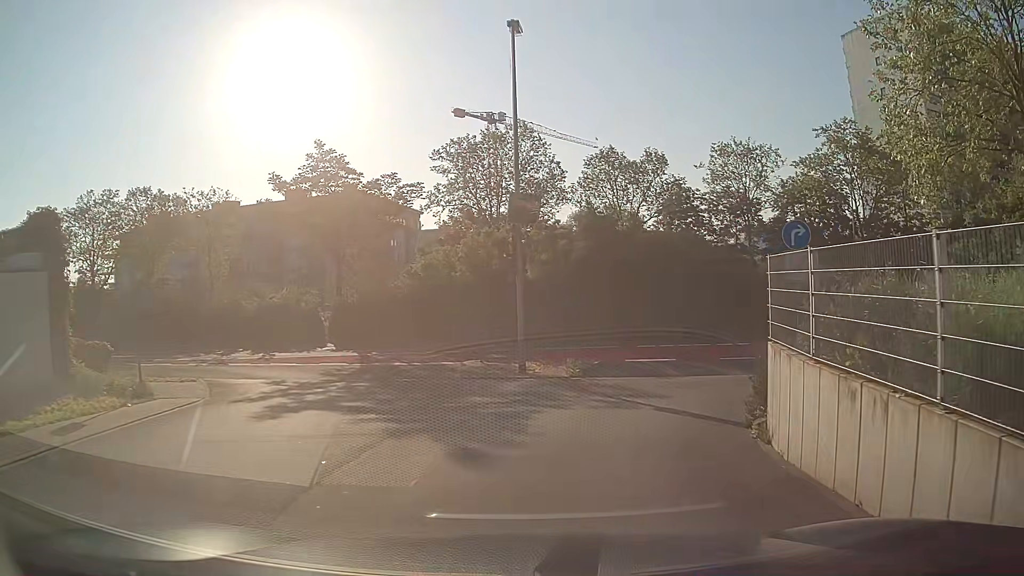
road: residential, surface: asphalt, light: Day
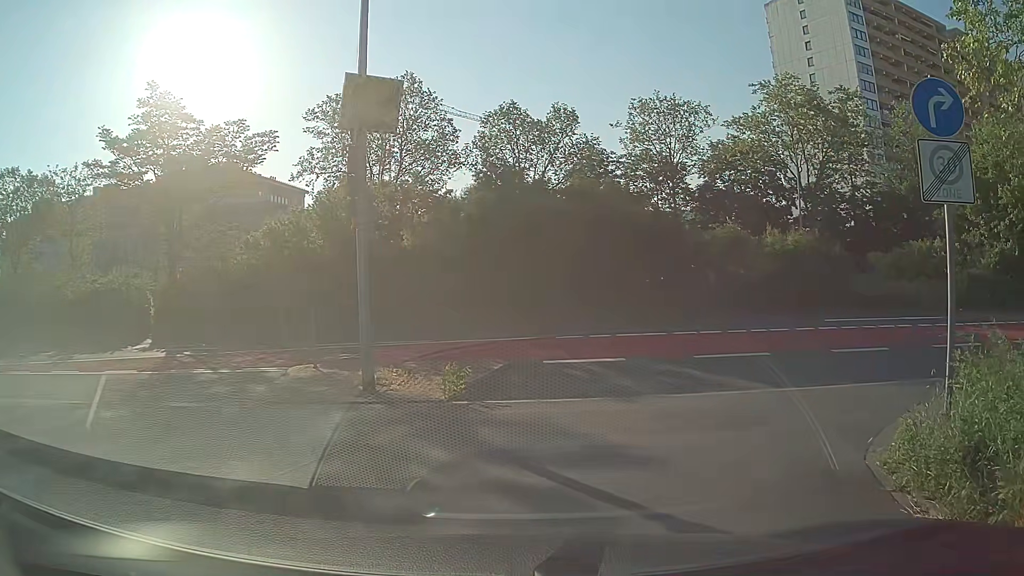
(+0.4, +7.7) m; +7°
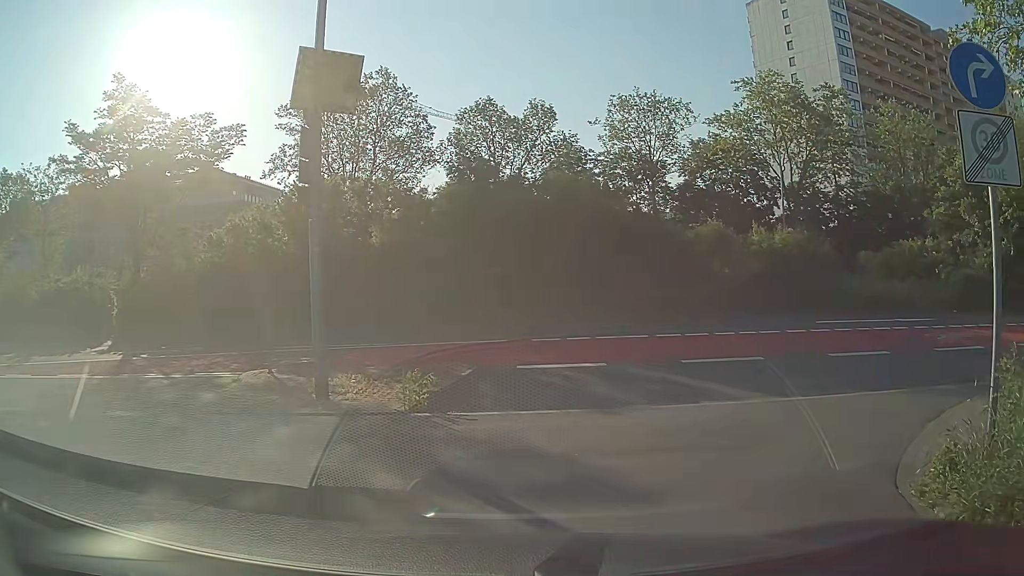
(0.0, +1.1) m; +1°
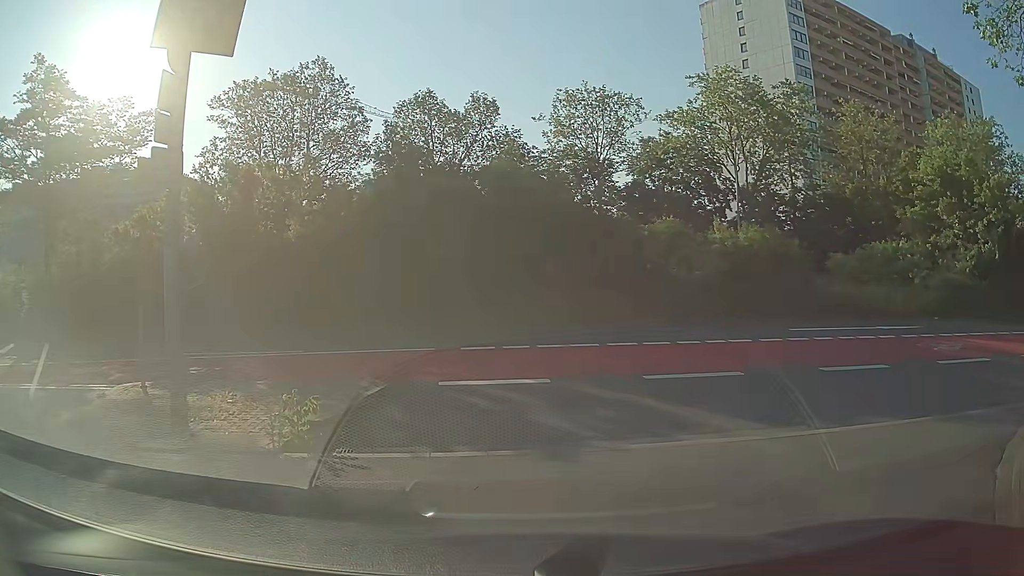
(+0.1, +2.4) m; +2°
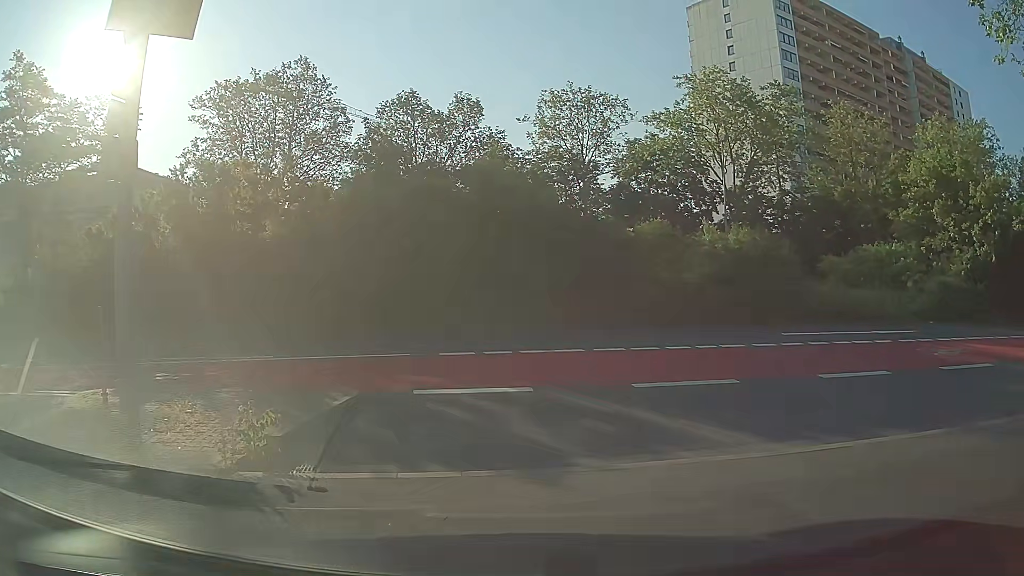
(0.0, +0.7) m; 0°
